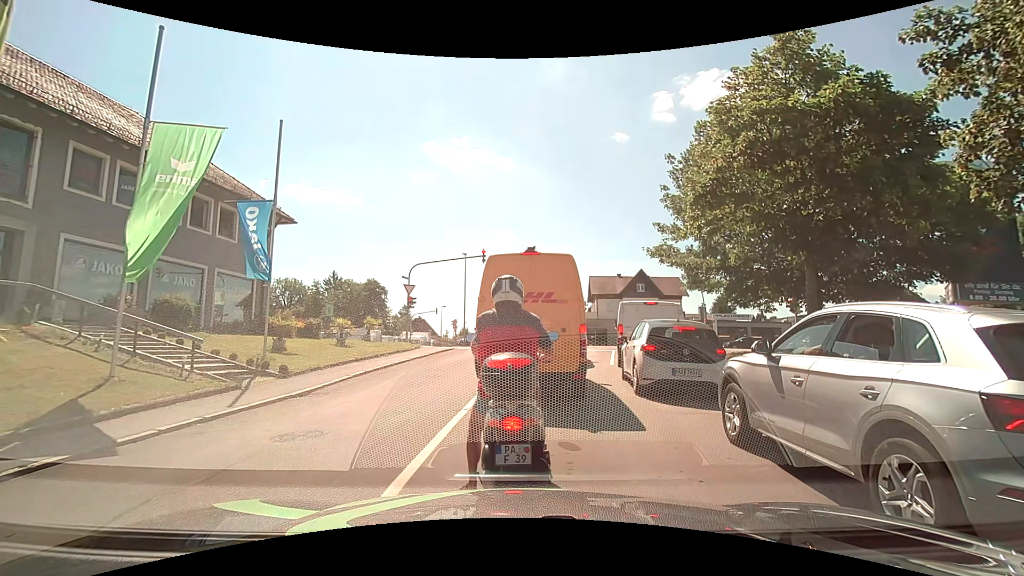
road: residential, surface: asphalt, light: Day
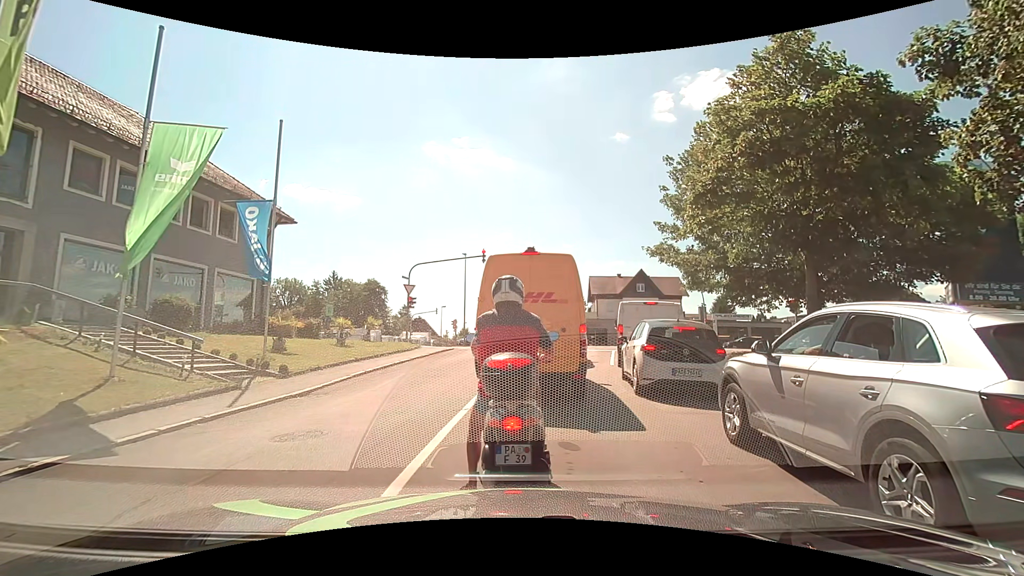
(0.0, 0.0) m; 0°
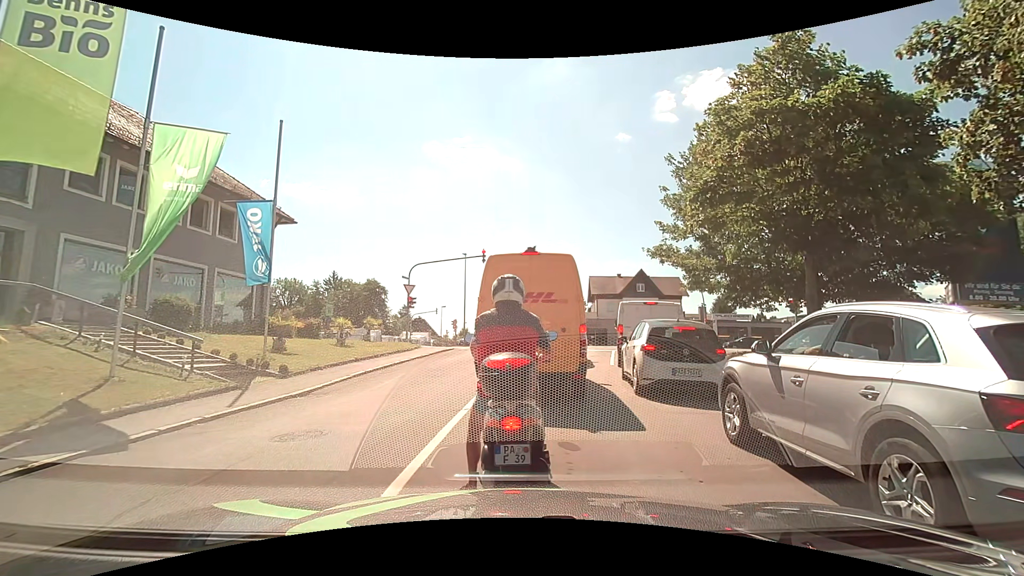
(0.0, 0.0) m; 0°
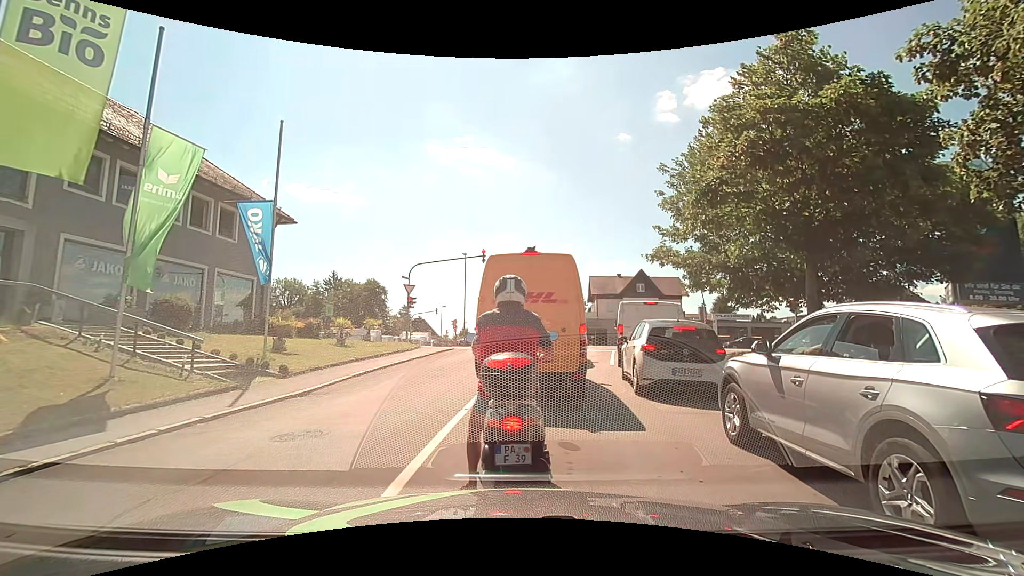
(0.0, 0.0) m; 0°
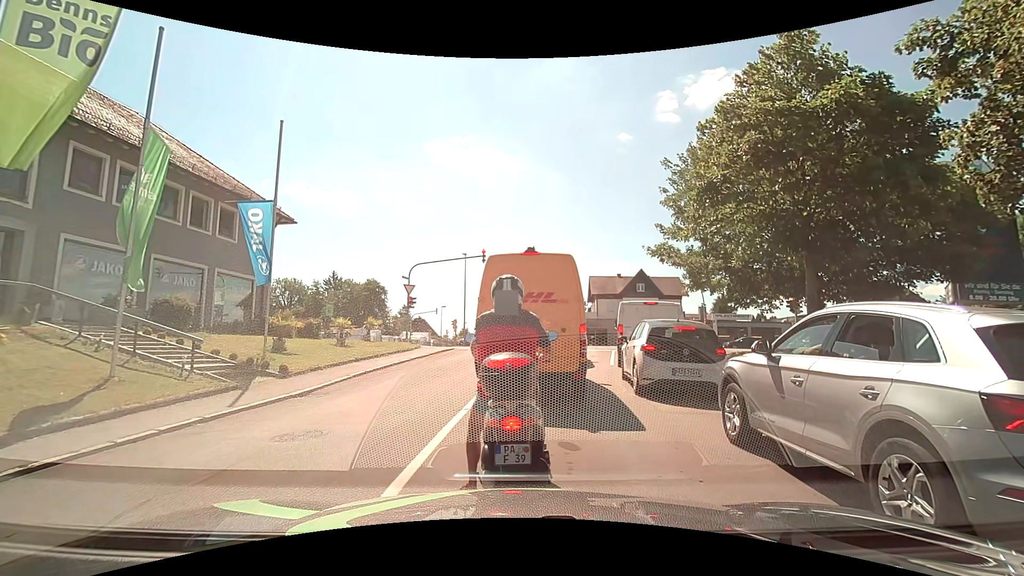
(0.0, 0.0) m; 0°
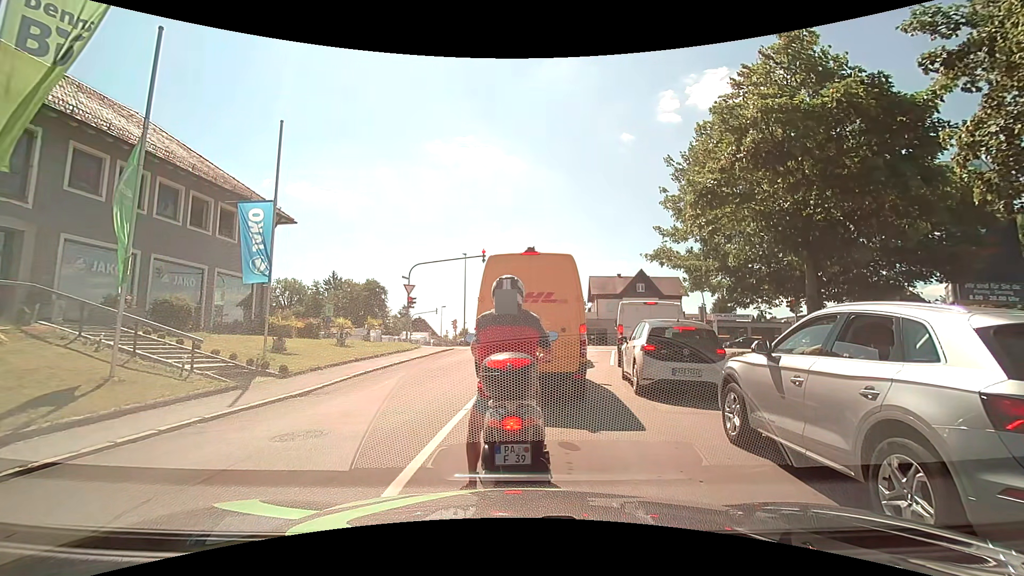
(0.0, 0.0) m; 0°
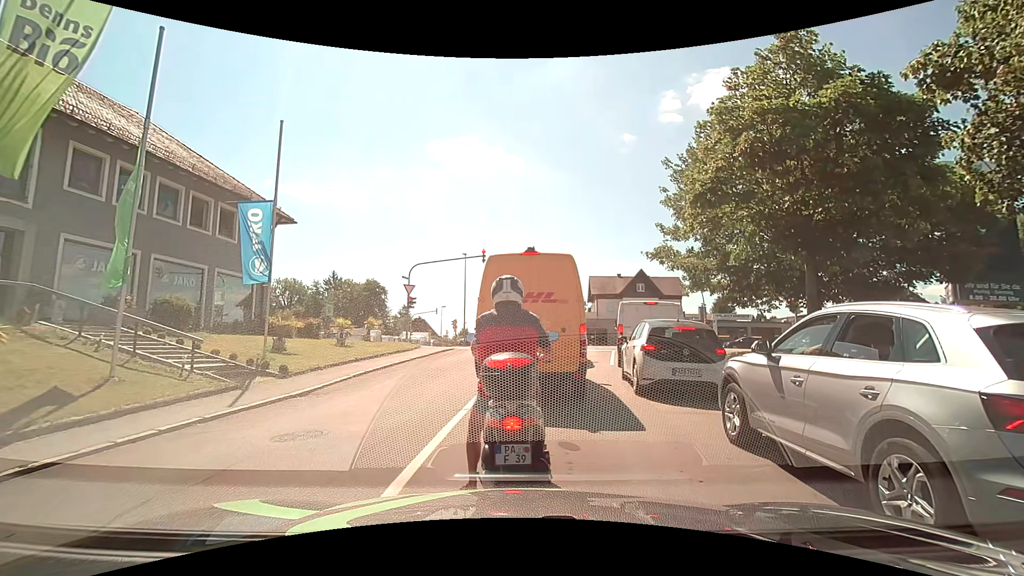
(0.0, 0.0) m; 0°
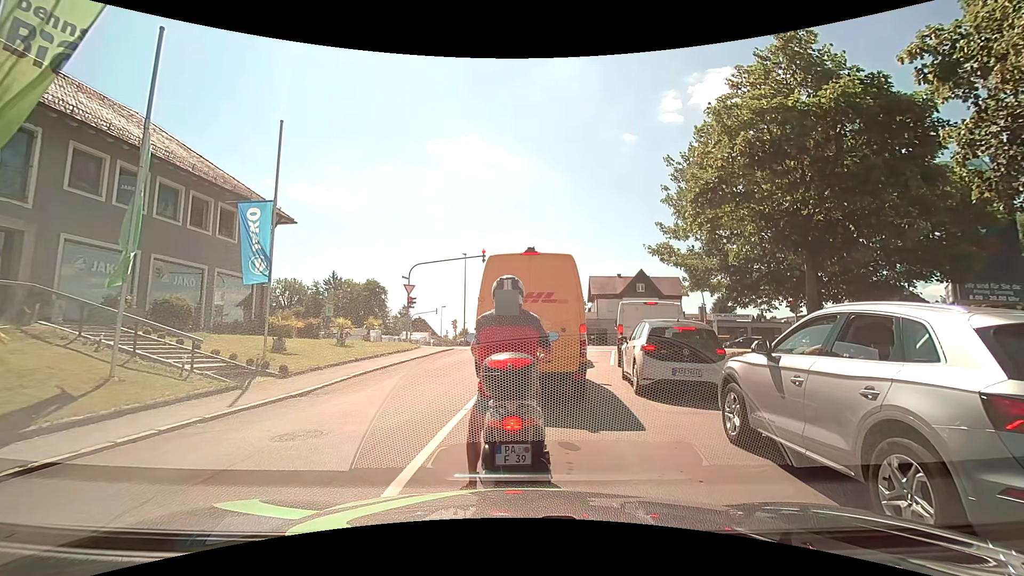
(0.0, 0.0) m; 0°
(0, +10) (+2, +20) (+3, +30) (+2, +40) (-5, +47) (-14, +50) (-24, +51) (-34, +52) (-44, +54) (-54, +55) m
